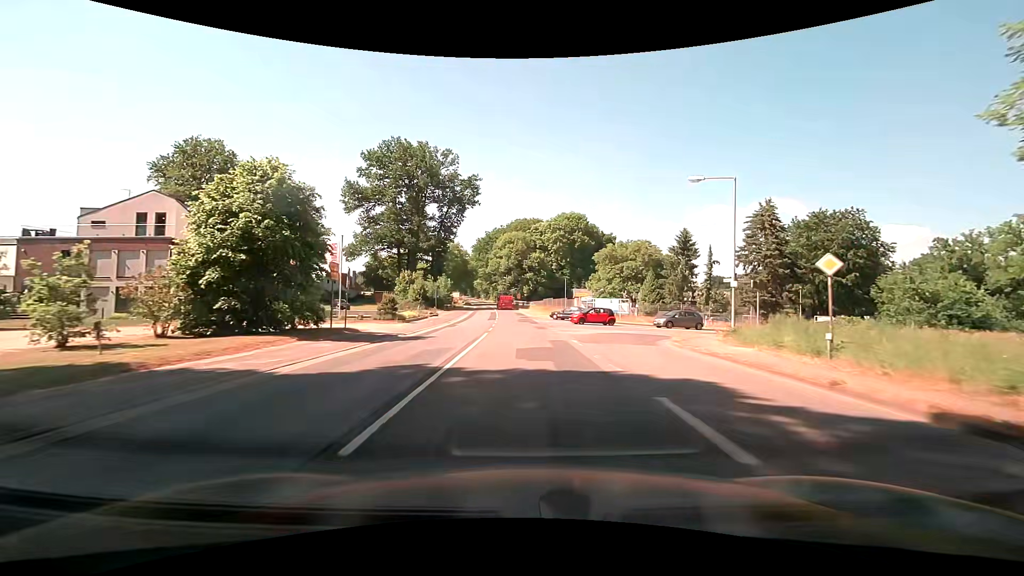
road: secondary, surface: asphalt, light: Day
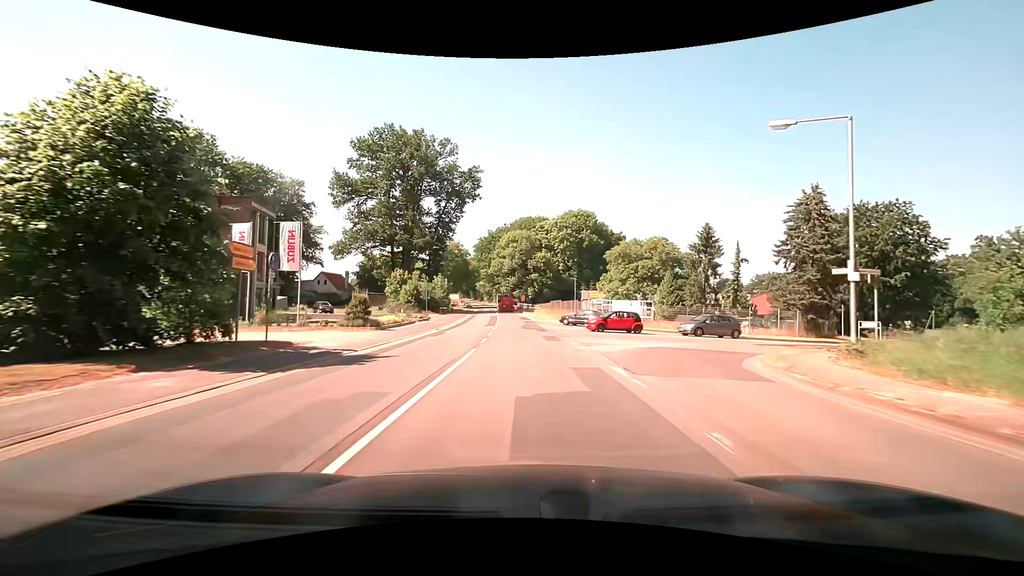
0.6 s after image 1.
(0.0, +8.0) m; 0°
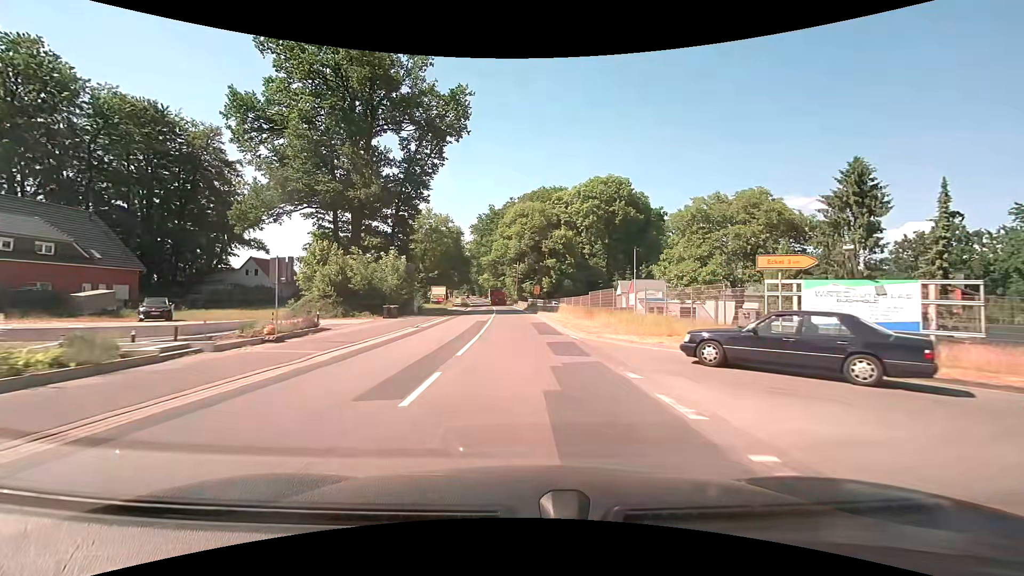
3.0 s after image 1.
(-0.8, +31.4) m; -2°
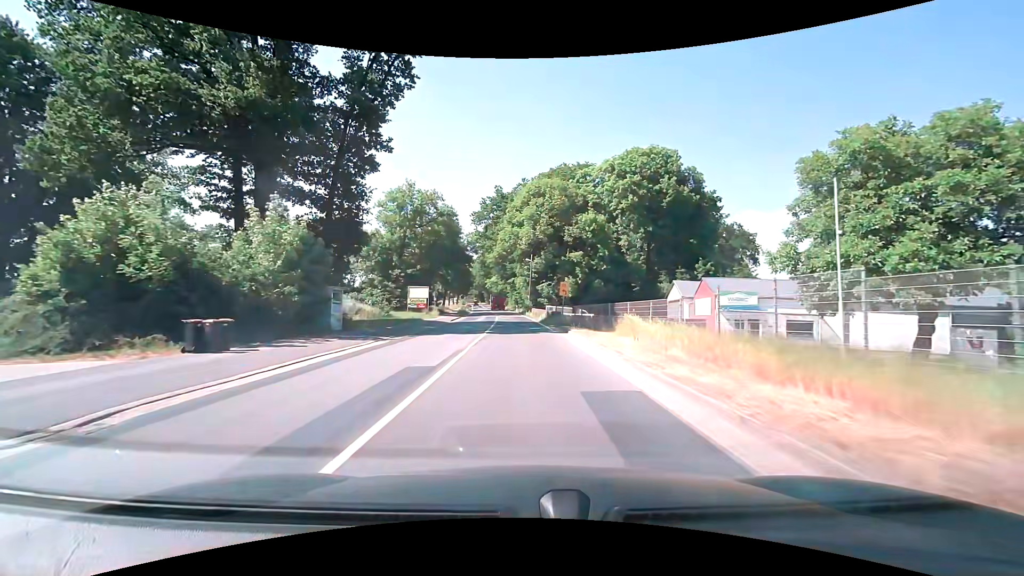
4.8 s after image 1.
(-0.2, +22.6) m; -1°
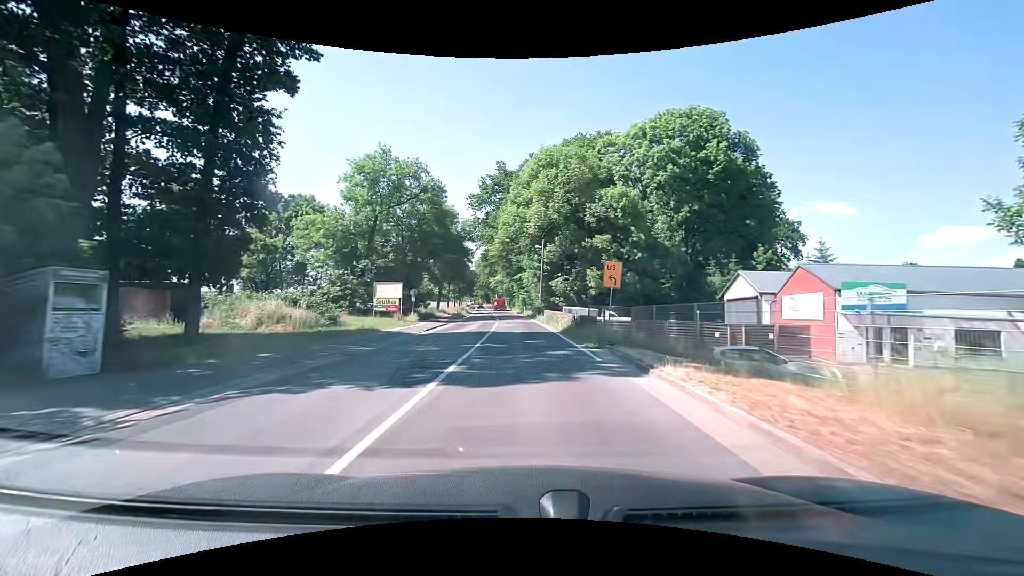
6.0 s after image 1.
(-0.2, +14.8) m; -1°
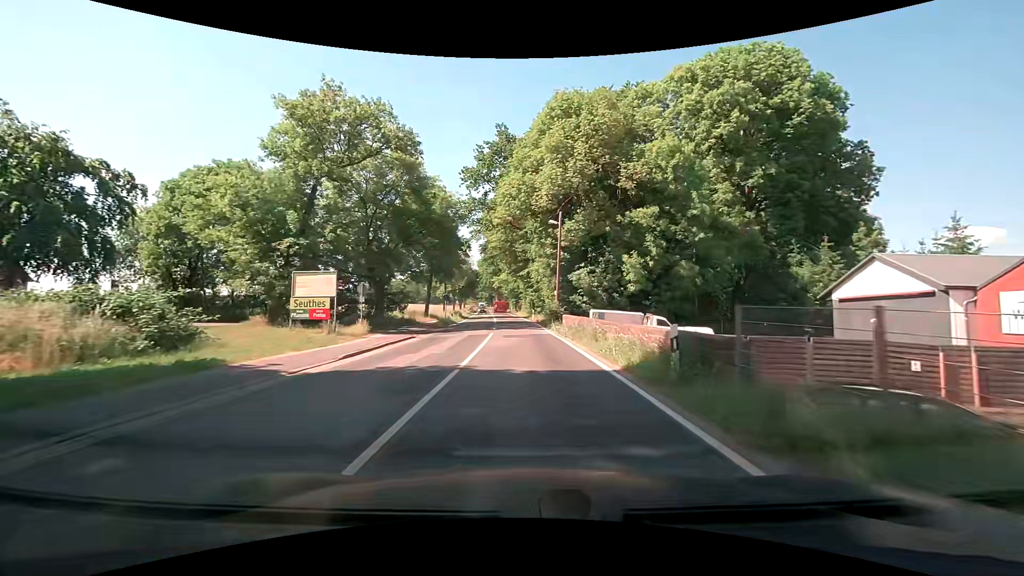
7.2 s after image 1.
(-0.2, +14.9) m; -1°
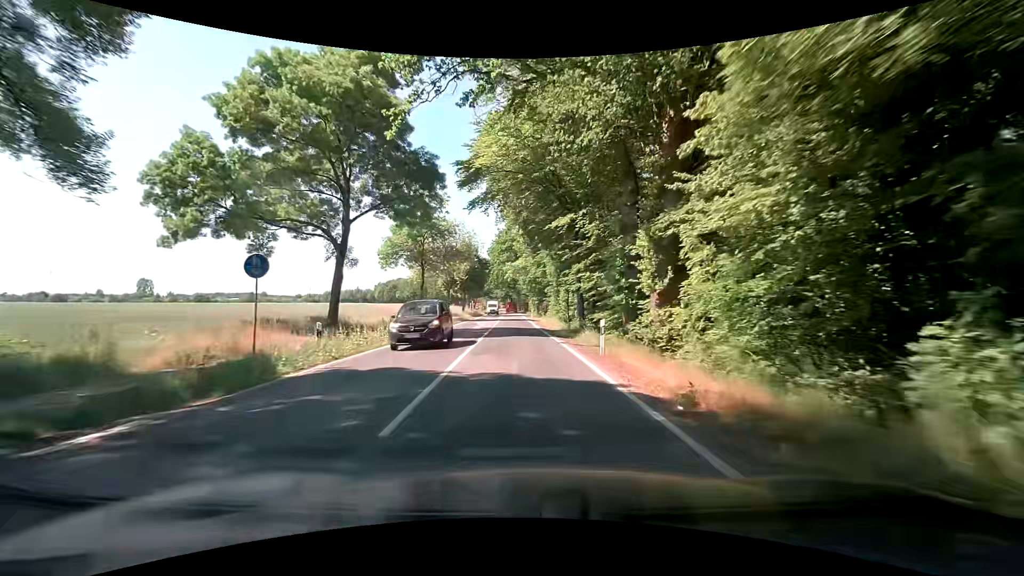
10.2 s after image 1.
(-0.6, +37.6) m; -3°
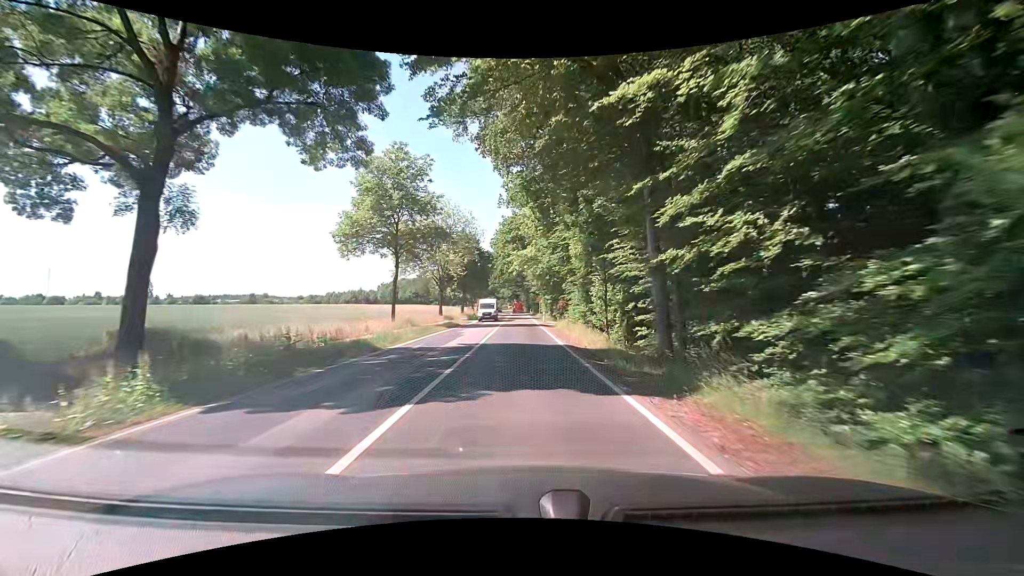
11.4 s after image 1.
(0.0, +15.2) m; -1°
(0, +10) (0, +20) (0, +30) (0, +40) (0, +50) (0, +60) (0, +70) (0, +80) (0, +90) (0, +100) m
